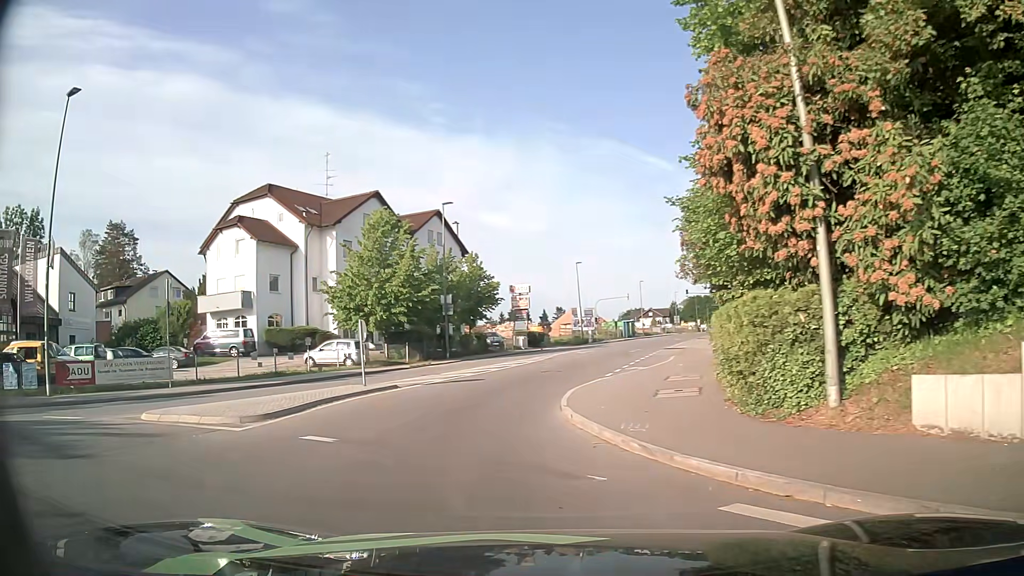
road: tertiary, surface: asphalt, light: Day
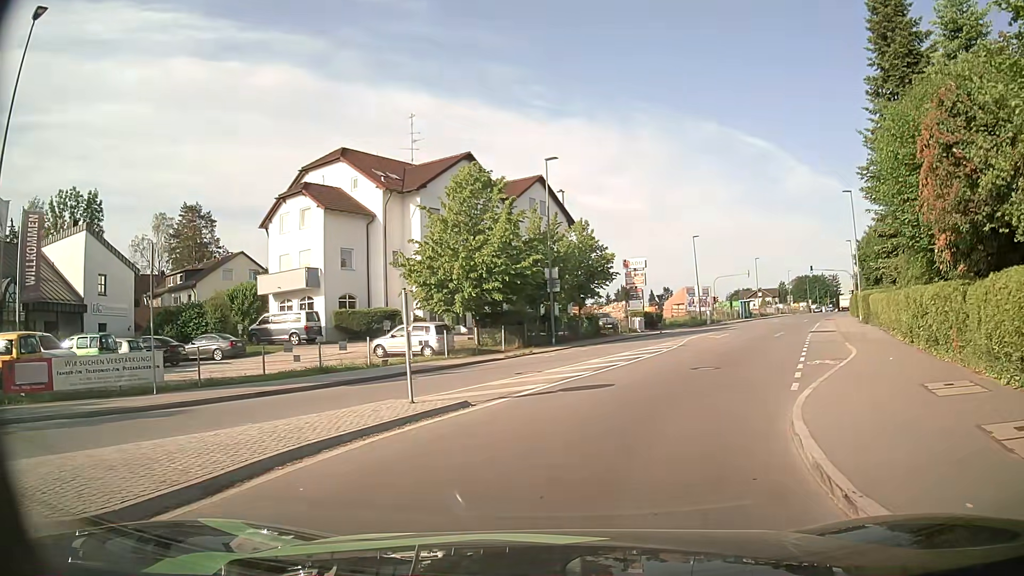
(-1.0, +7.6) m; -10°
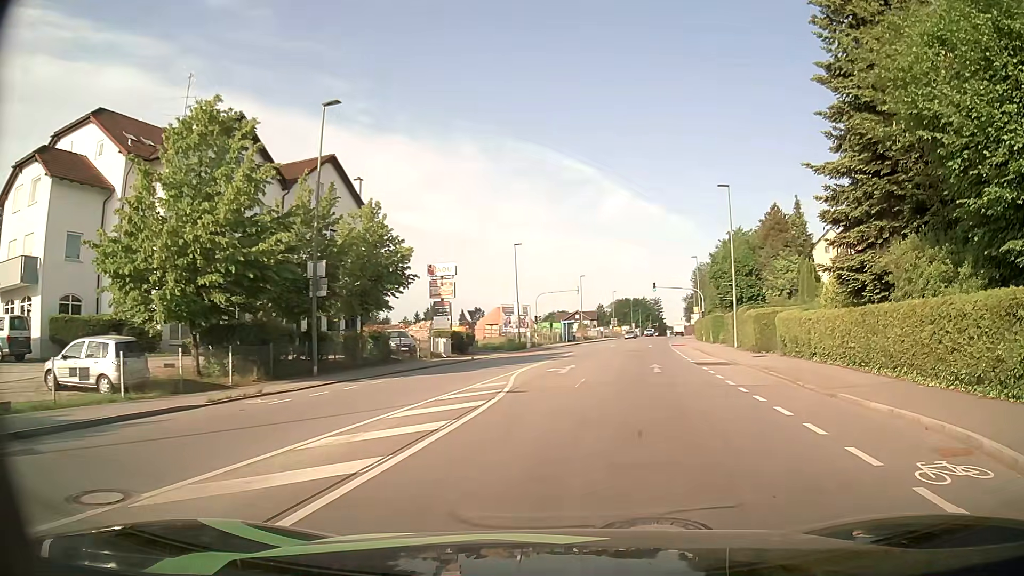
(+1.3, +12.2) m; +16°
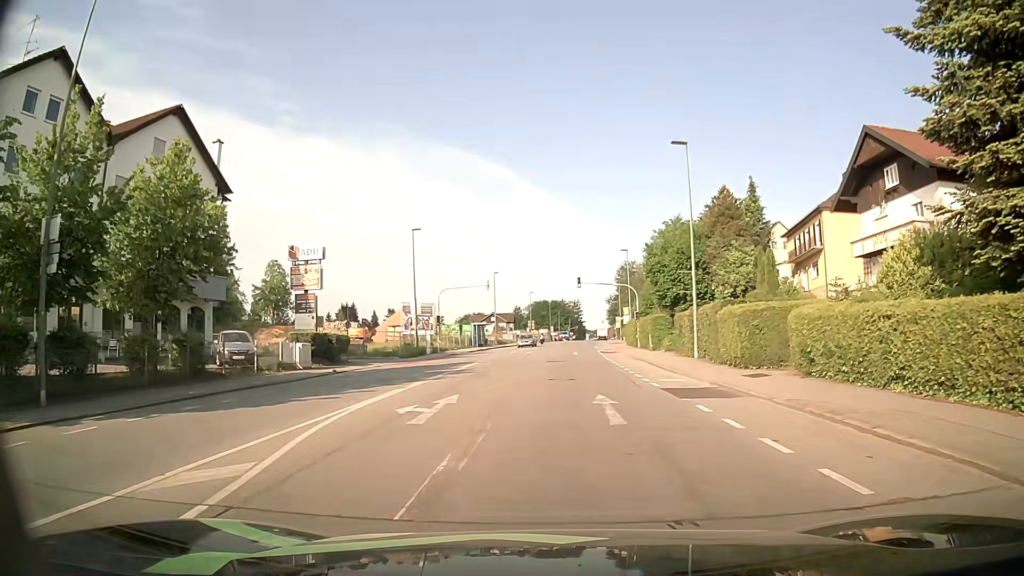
(+1.0, +11.3) m; +8°
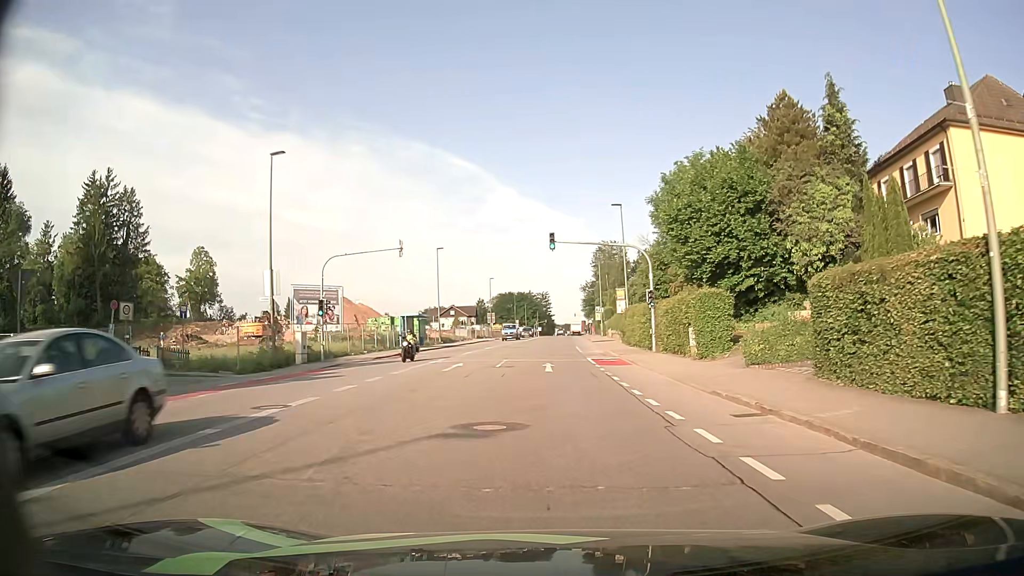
(+0.5, +24.0) m; +3°
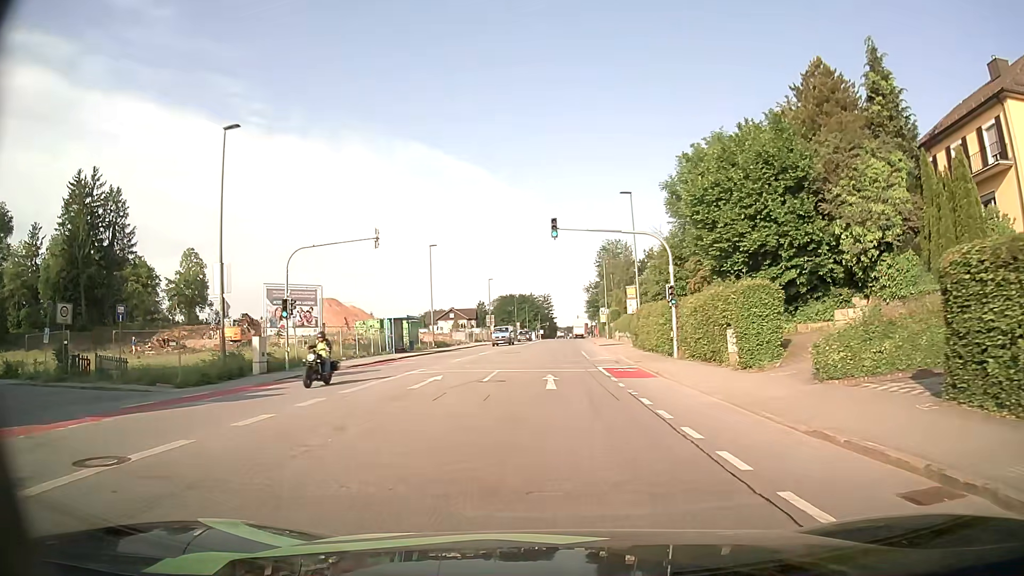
(0.0, +5.4) m; 0°
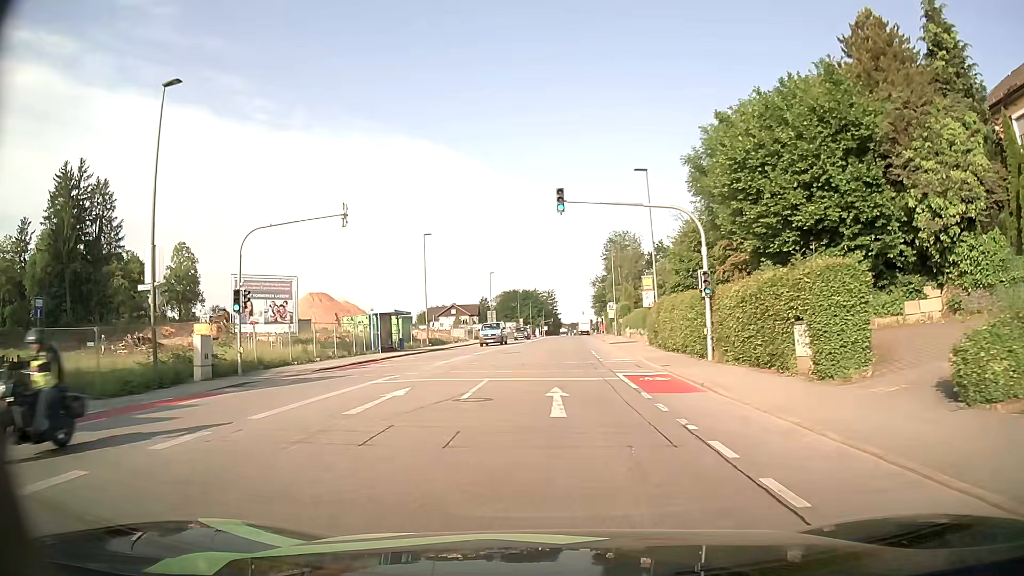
(0.0, +5.6) m; 0°
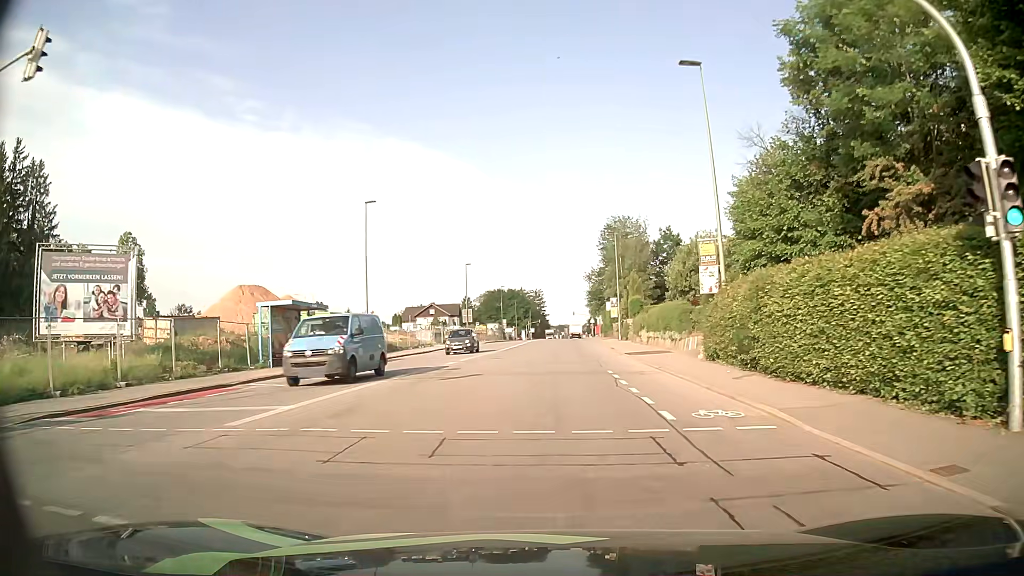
(0.0, +17.0) m; +1°
(0, +10) (0, +20) (+1, +30) (+2, +40) (+2, +50) (+3, +60) (+3, +70) (+3, +80) (+4, +90) (+4, +100) m
